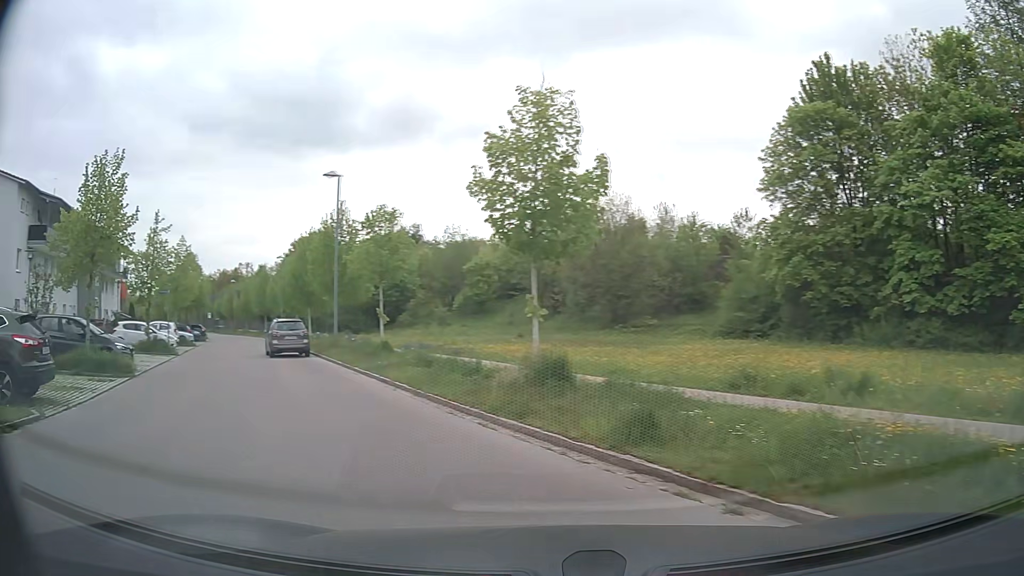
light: Day
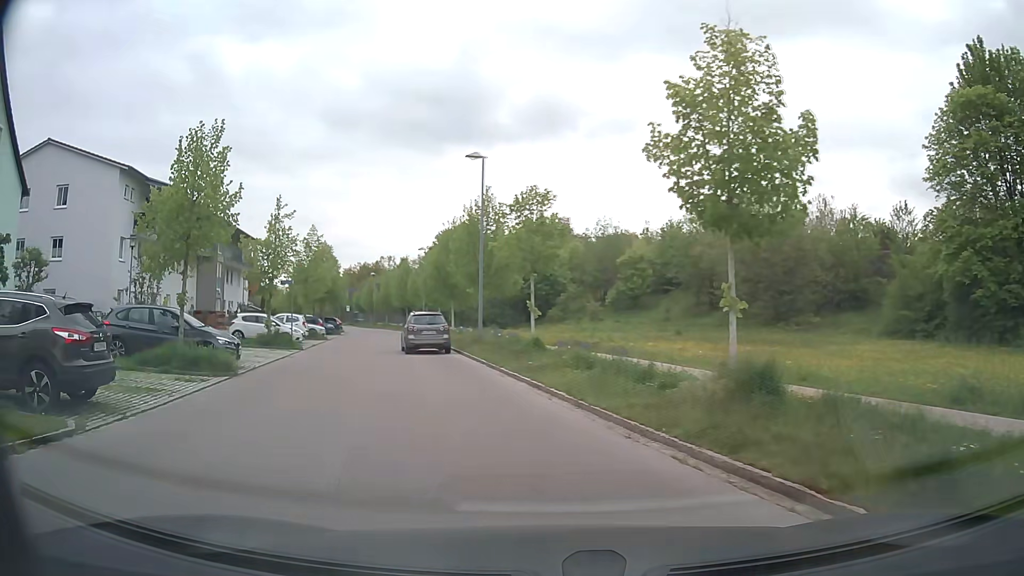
(-0.3, +2.6) m; -13°
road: residential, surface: asphalt
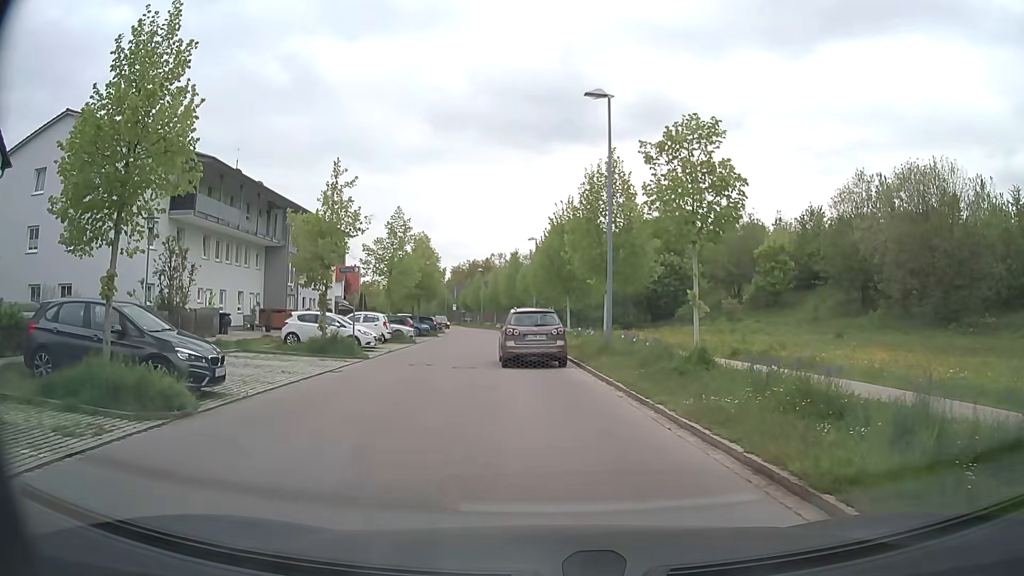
(-0.8, +7.4) m; -10°
